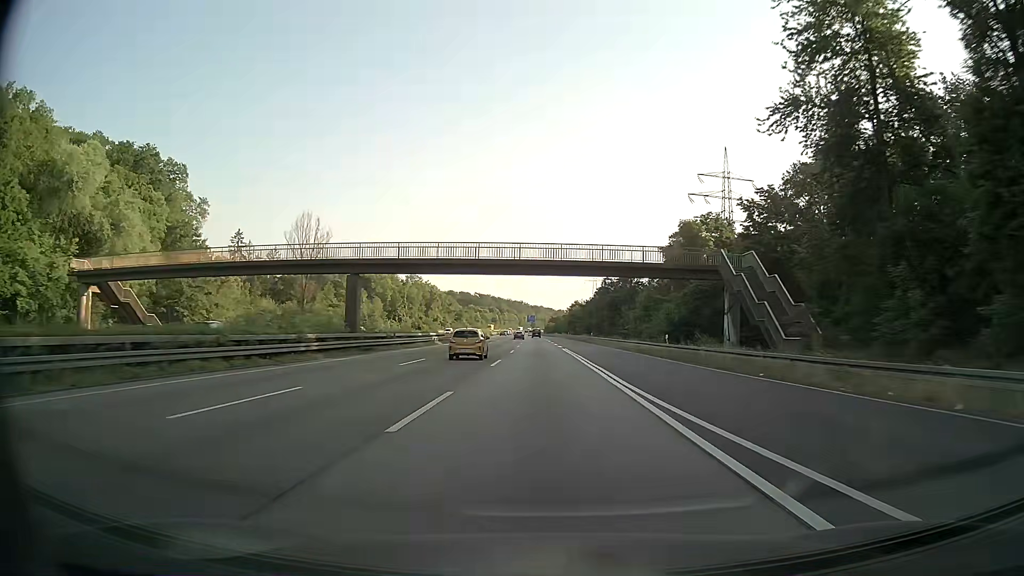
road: motorway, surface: asphalt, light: Day
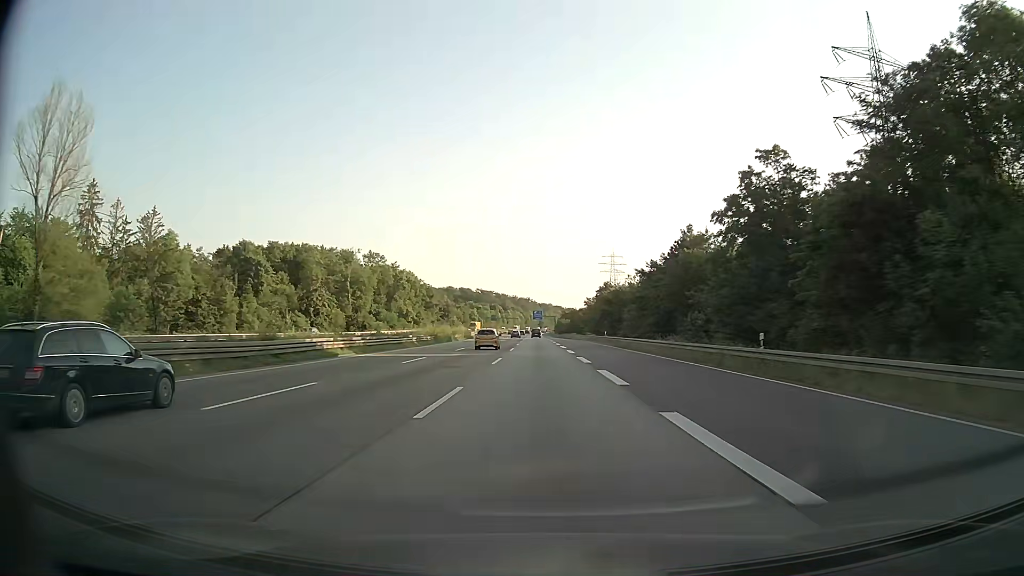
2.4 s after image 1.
(-0.4, +69.6) m; -1°
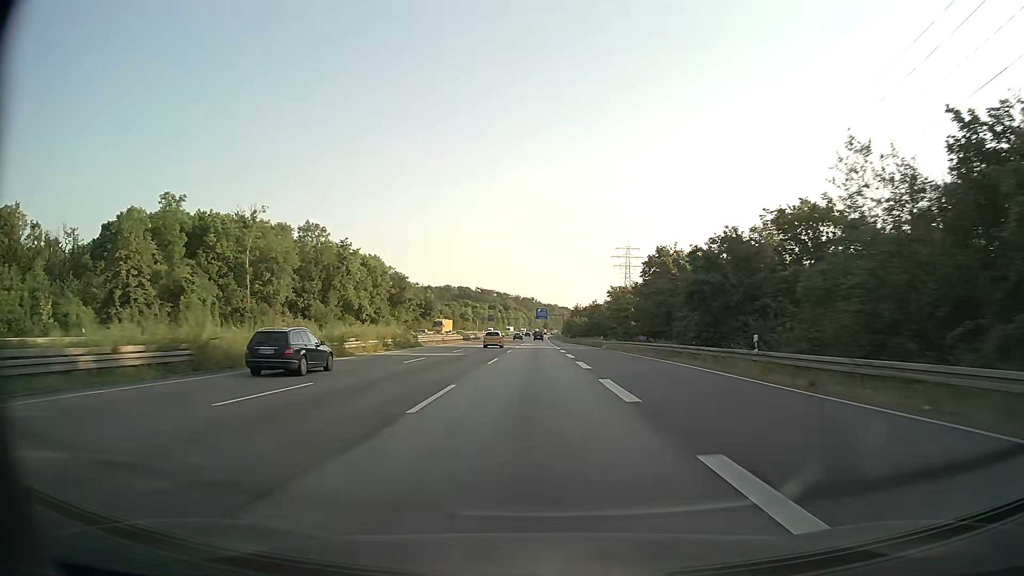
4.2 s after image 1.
(-0.2, +52.2) m; 0°
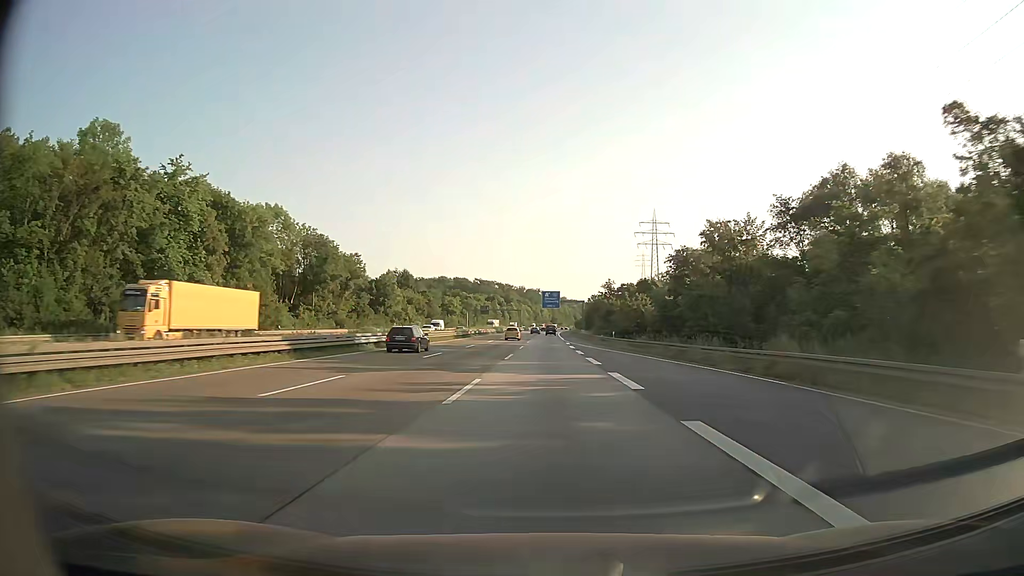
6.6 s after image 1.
(-0.8, +69.6) m; -1°
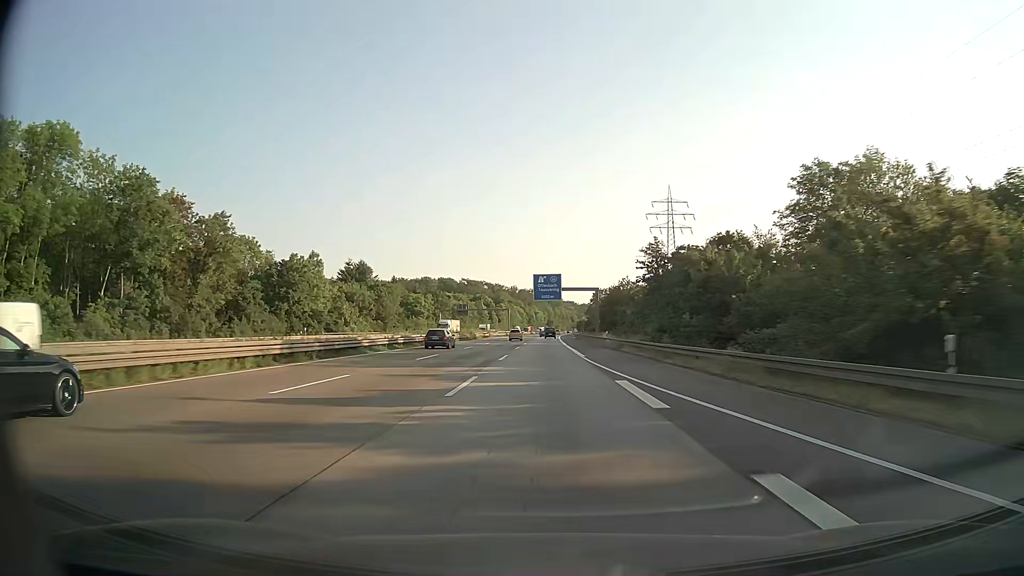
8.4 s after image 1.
(+0.3, +52.3) m; +1°
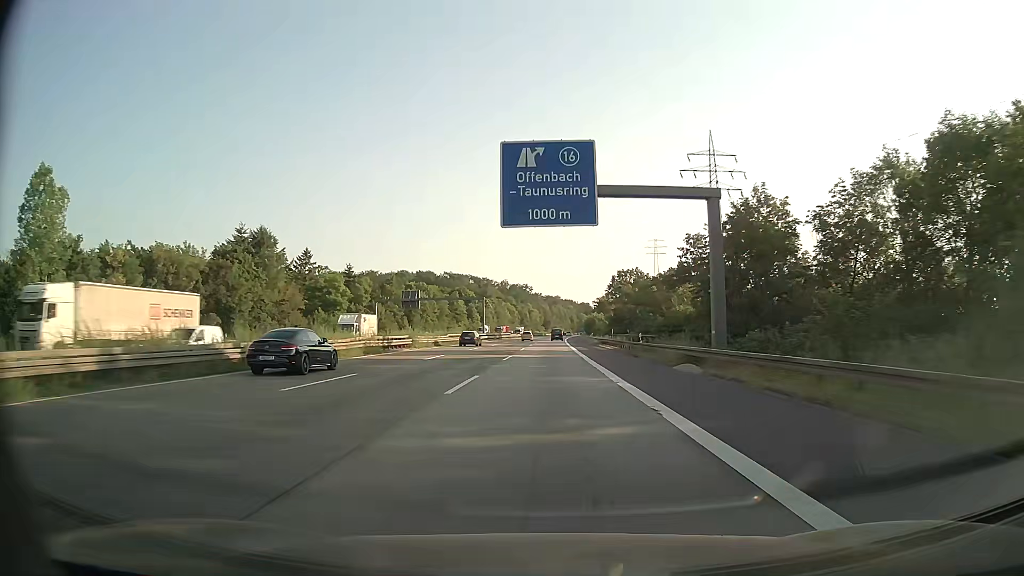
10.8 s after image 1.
(+0.1, +69.6) m; 0°
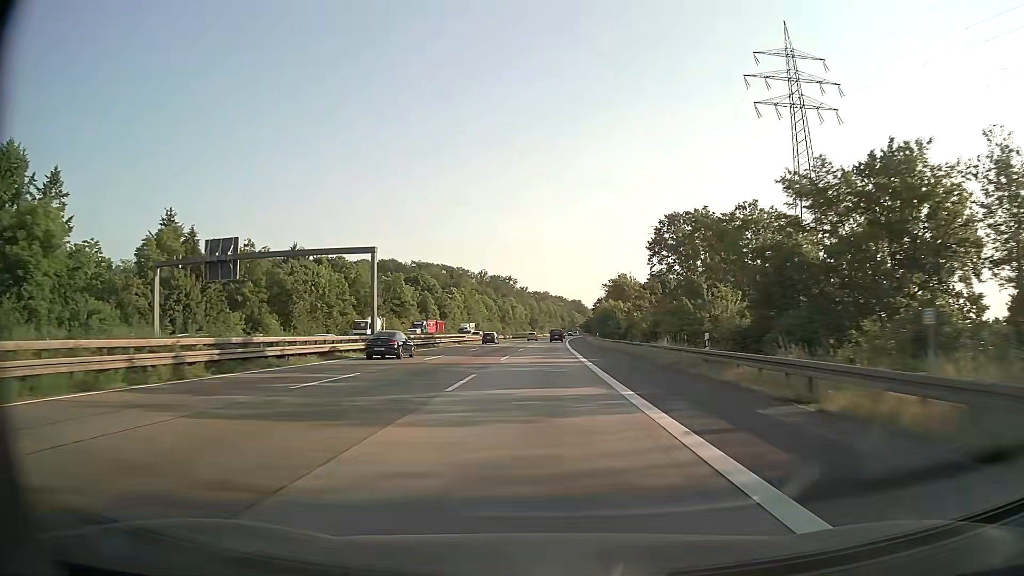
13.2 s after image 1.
(+0.9, +69.6) m; +1°
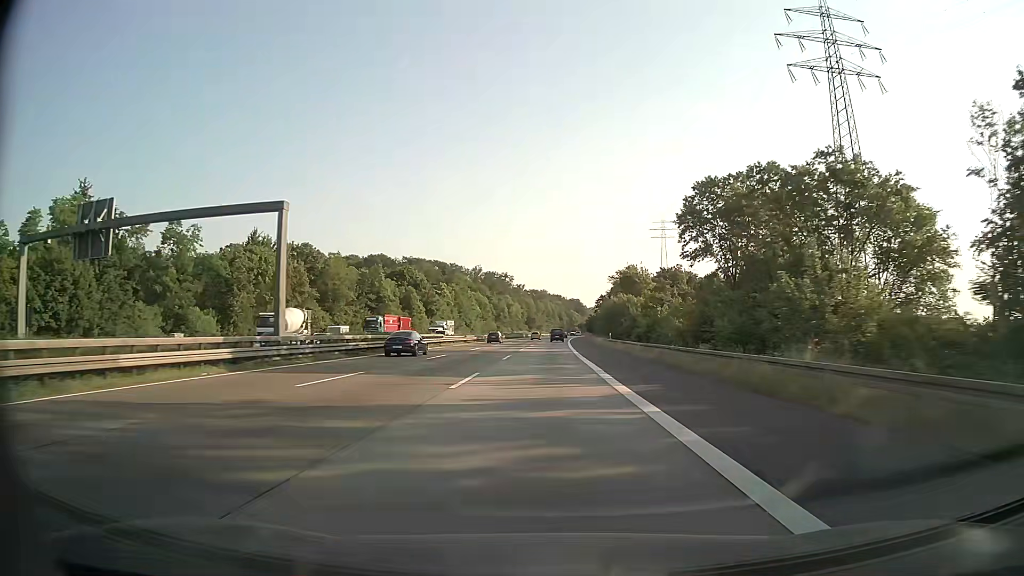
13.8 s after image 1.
(0.0, +17.4) m; 0°
(0, +10) (0, +20) (0, +30) (0, +40) (0, +50) (0, +60) (+1, +70) (+1, +80) (+1, +90) (+1, +100) m
